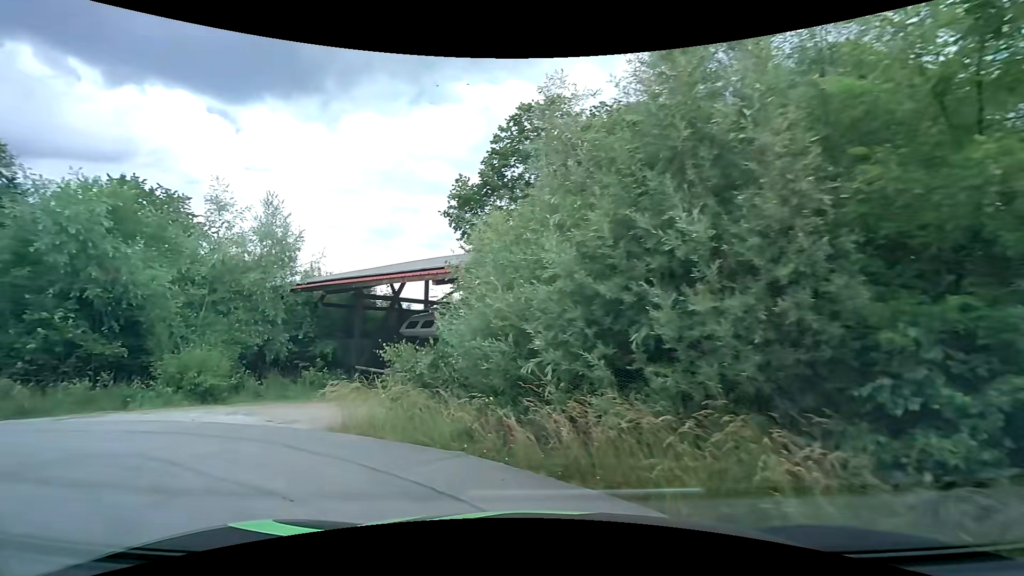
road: residential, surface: asphalt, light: Day
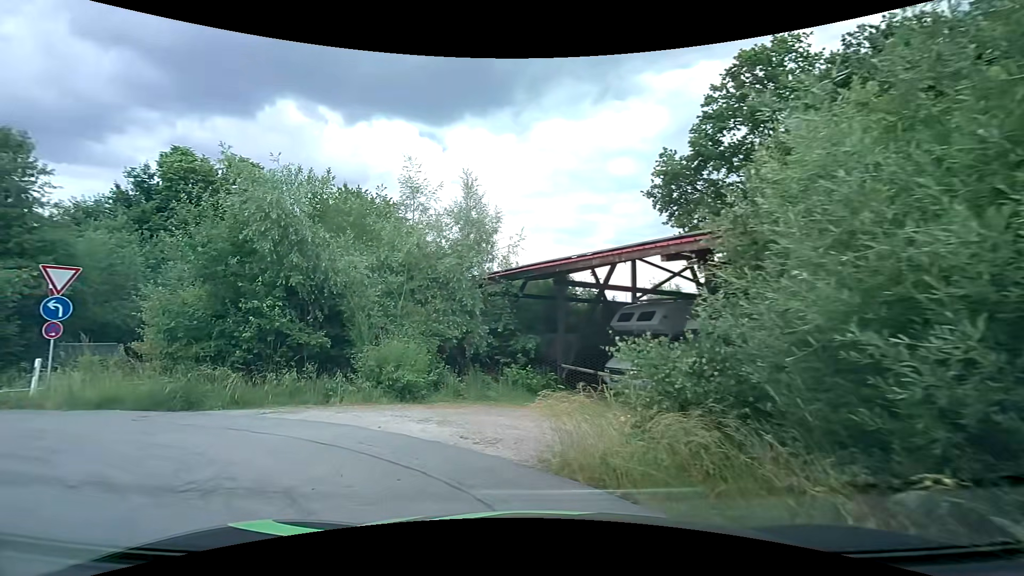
(-0.7, +3.3) m; -23°
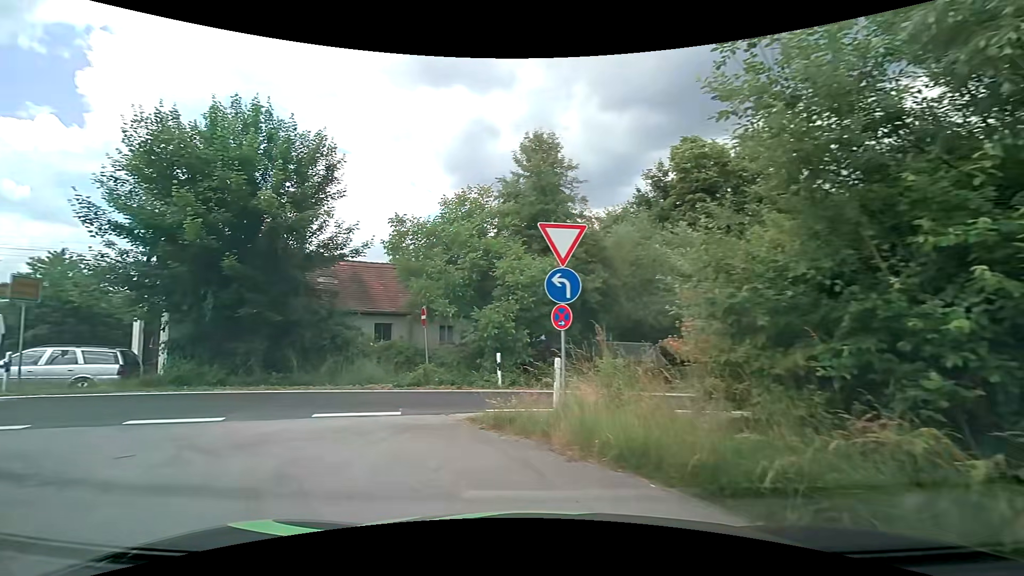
(-3.7, +7.6) m; -53°
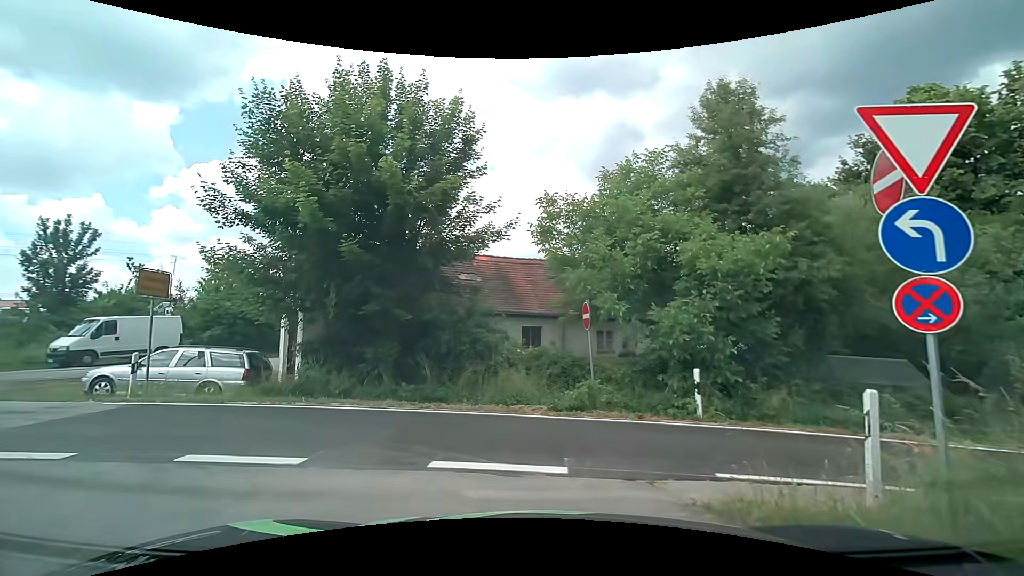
(-0.7, +3.8) m; -18°
